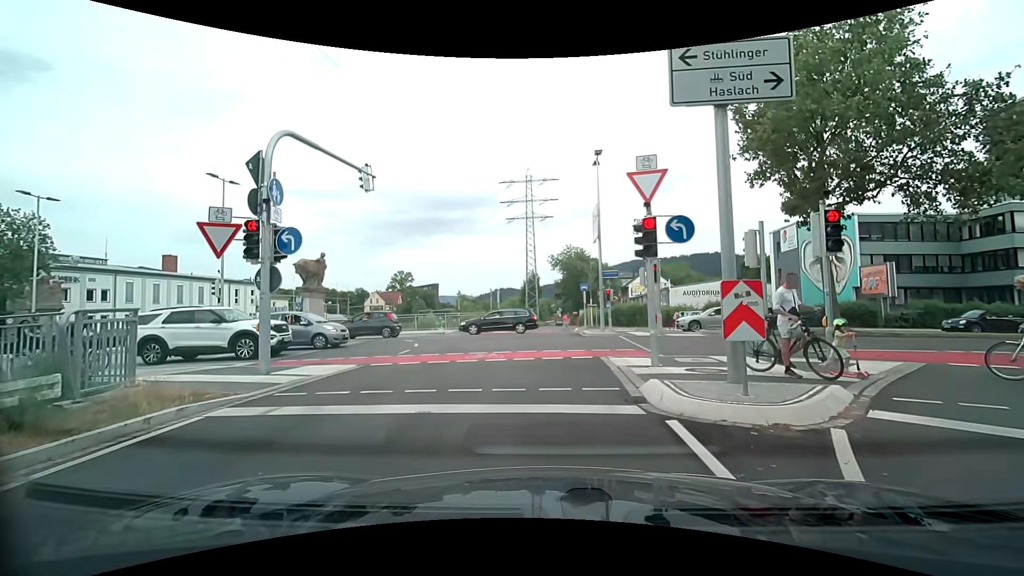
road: trunk_link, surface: asphalt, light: Day
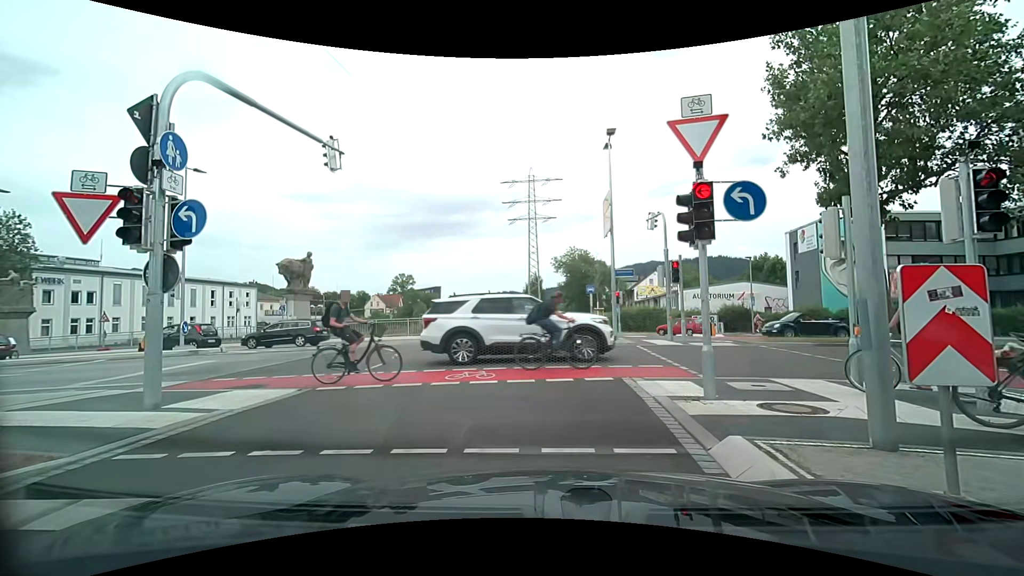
(0.0, +2.8) m; 0°
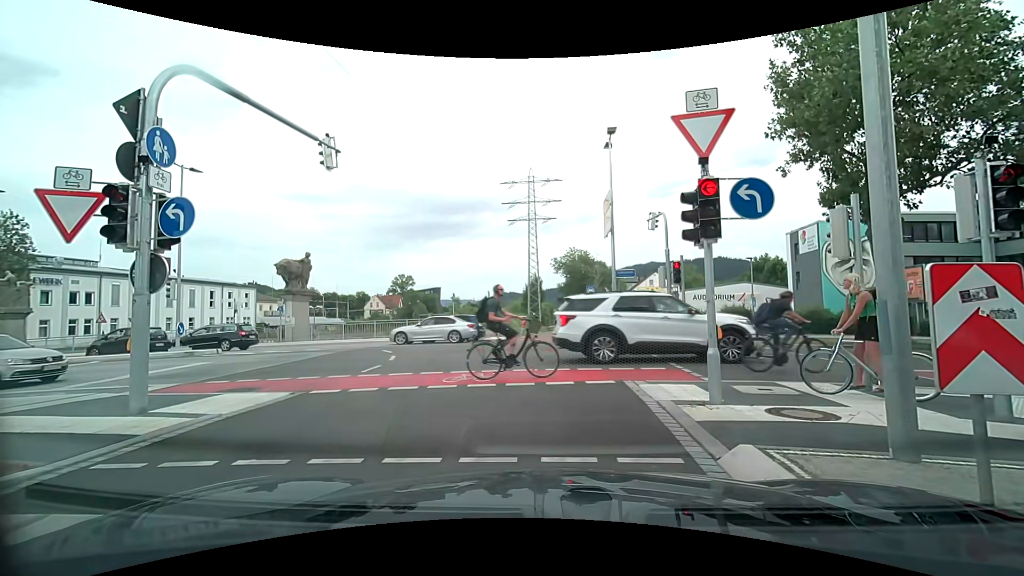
(0.0, +0.2) m; 0°
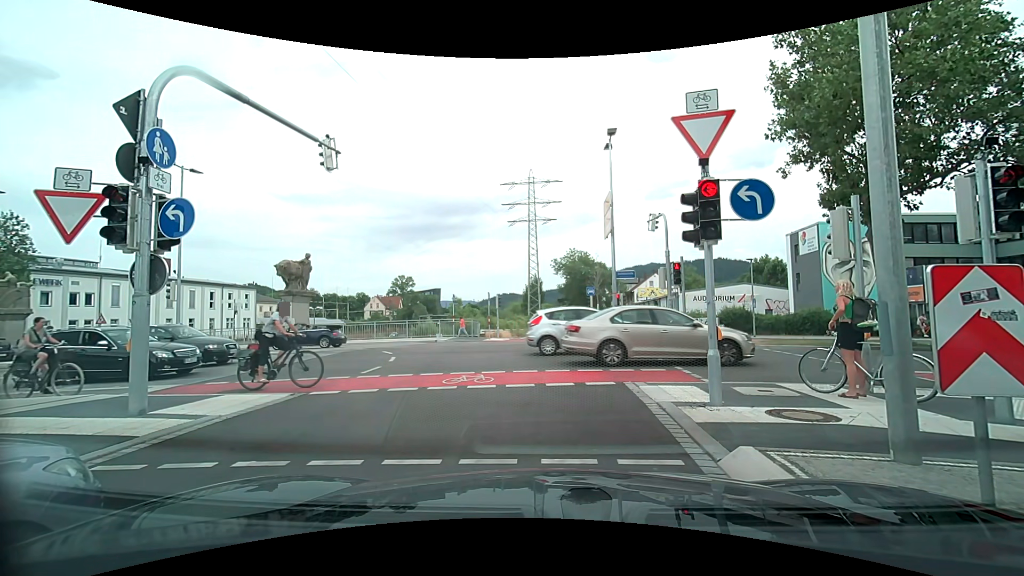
(0.0, +0.1) m; 0°
